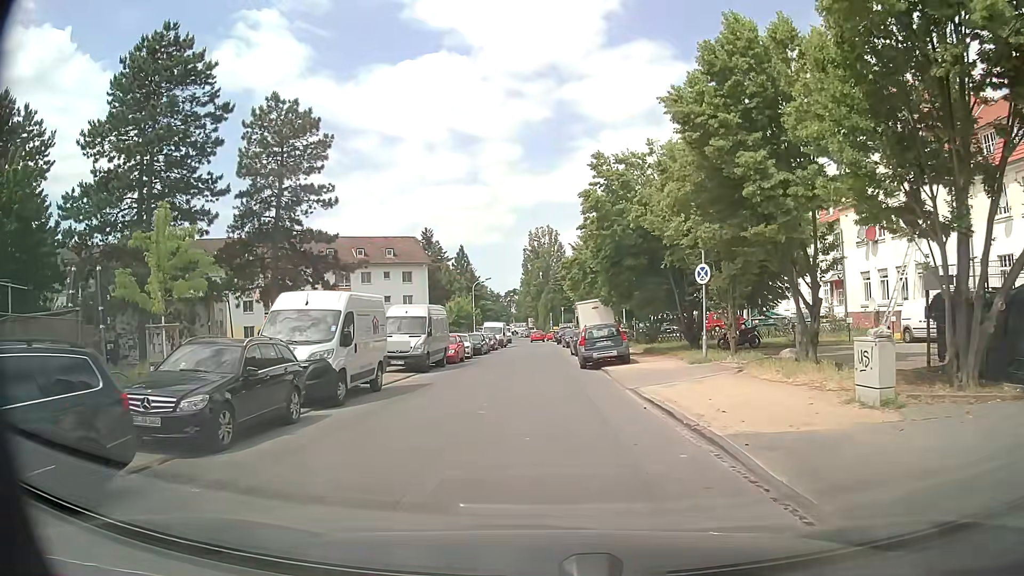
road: residential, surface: asphalt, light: Day
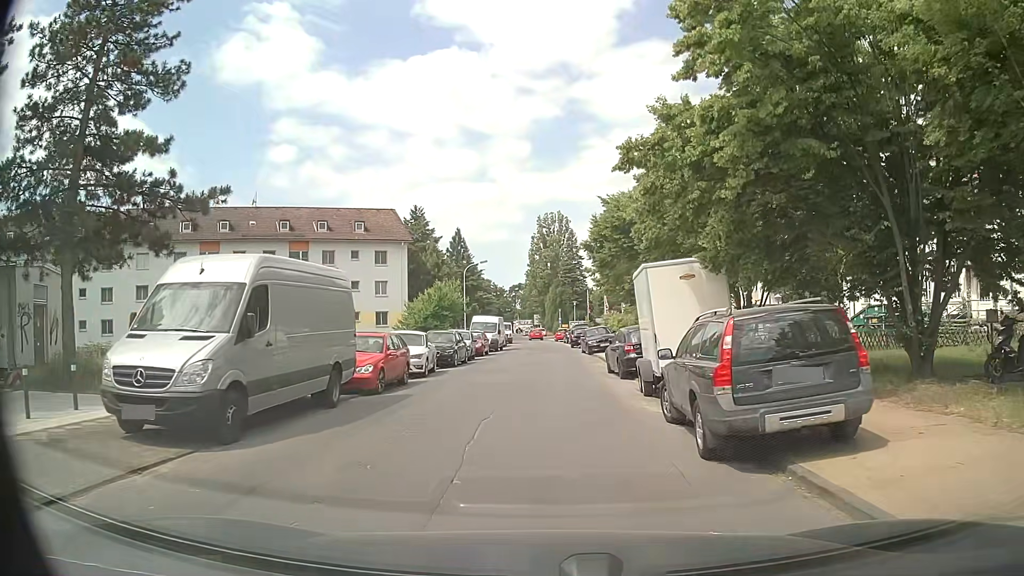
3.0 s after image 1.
(-0.4, +17.3) m; 0°
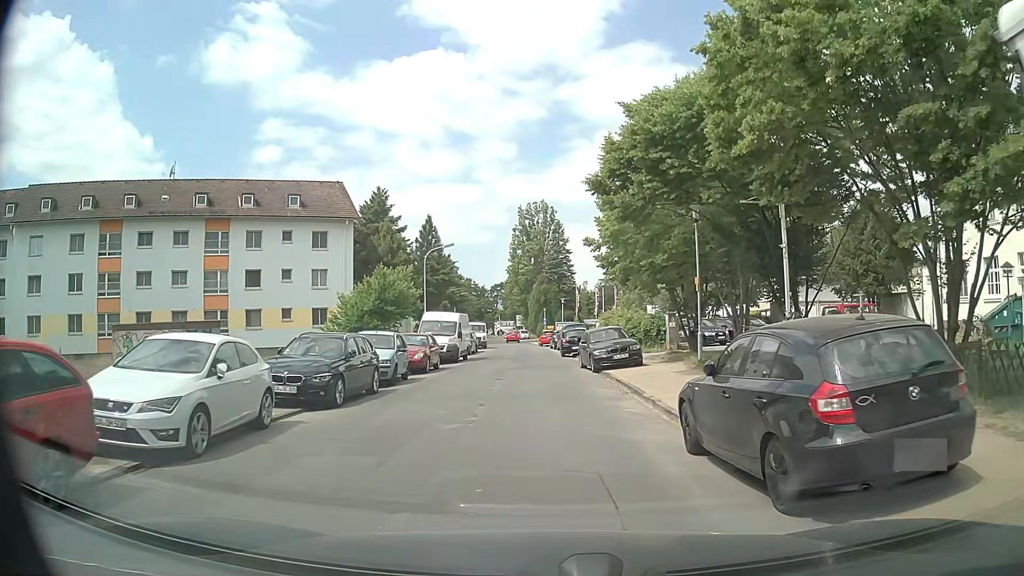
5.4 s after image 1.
(+0.1, +13.8) m; +2°
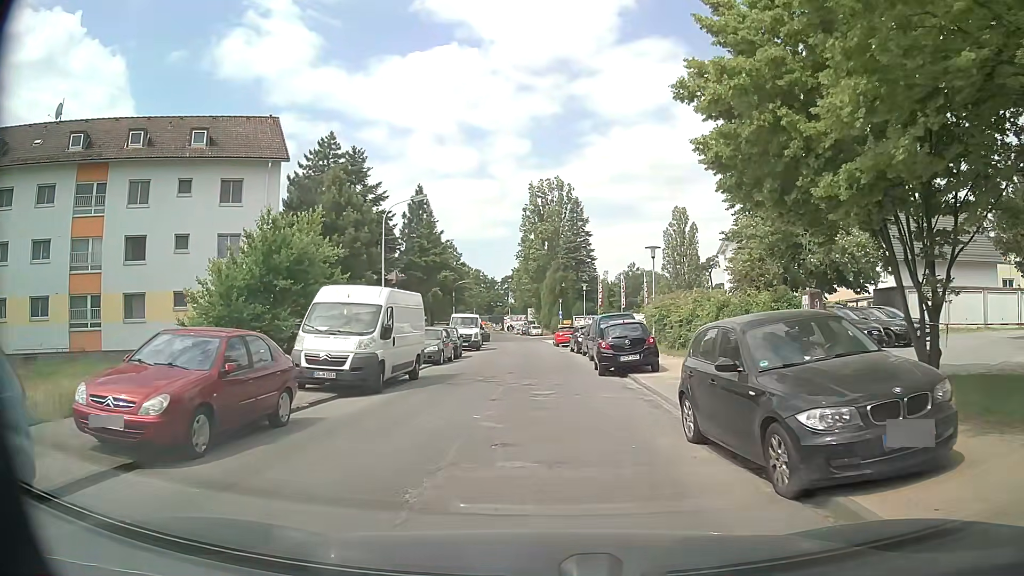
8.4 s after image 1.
(-0.3, +17.3) m; -3°
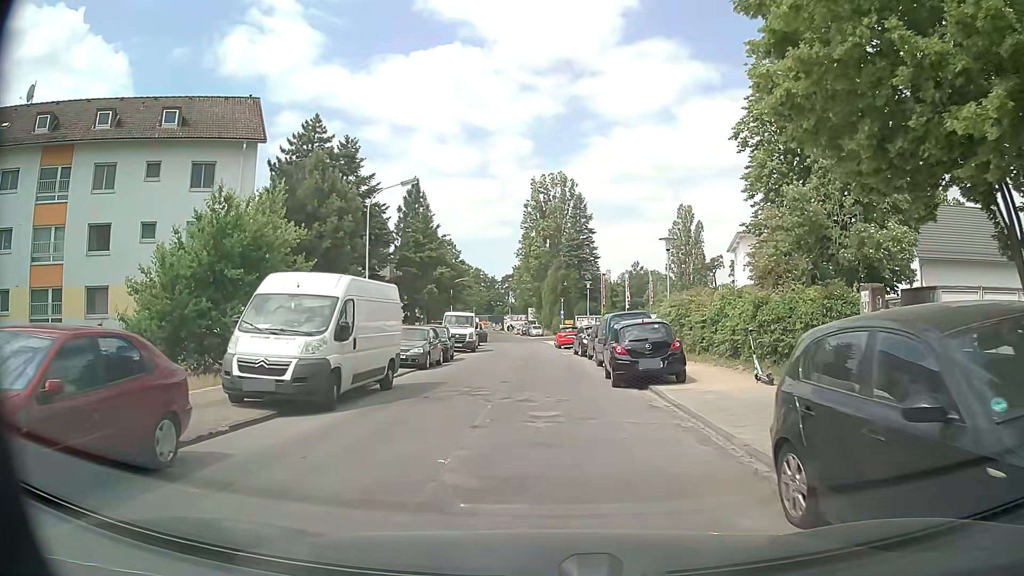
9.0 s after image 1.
(0.0, +3.5) m; 0°
